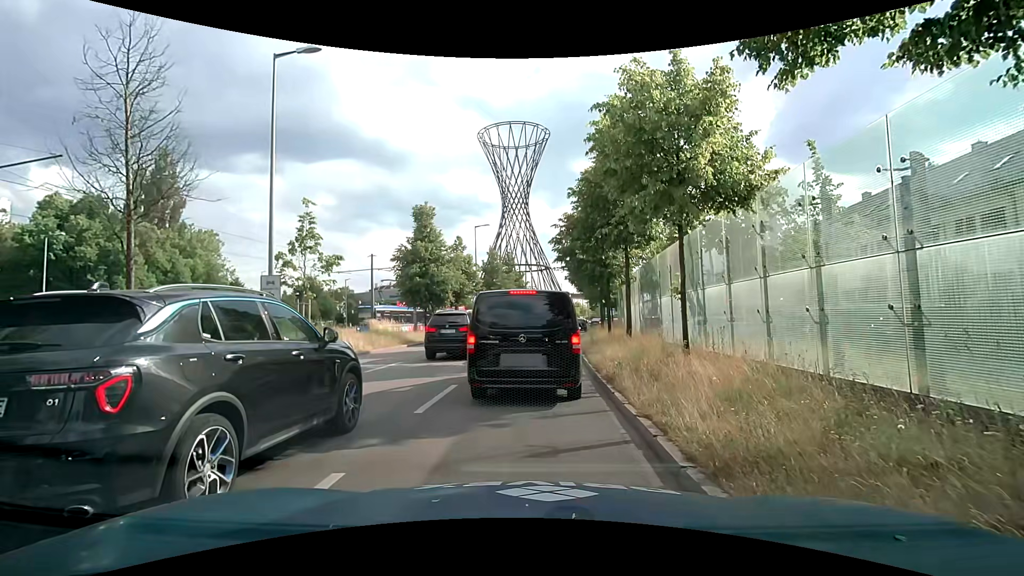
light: Day
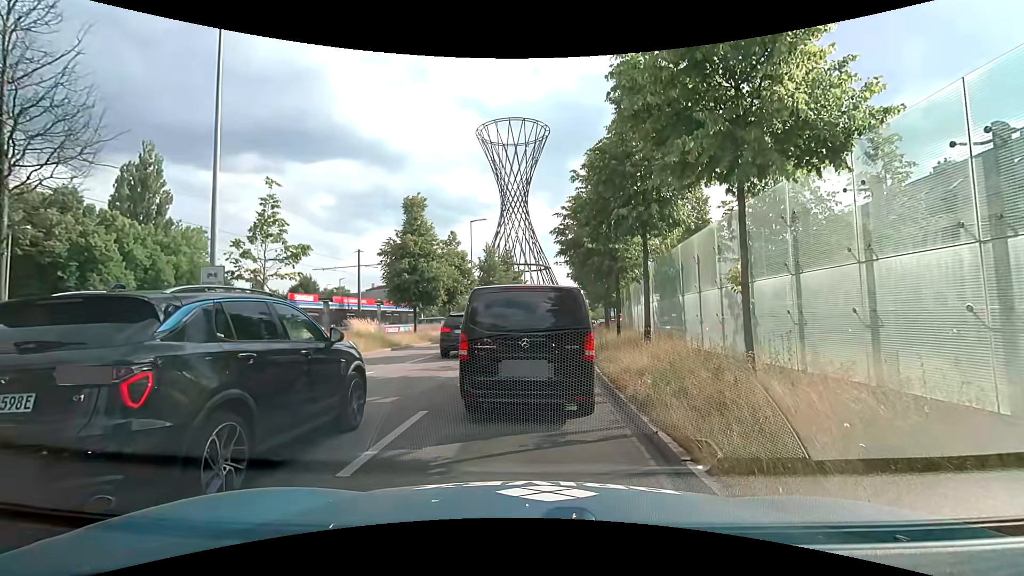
(-0.1, +2.9) m; -1°
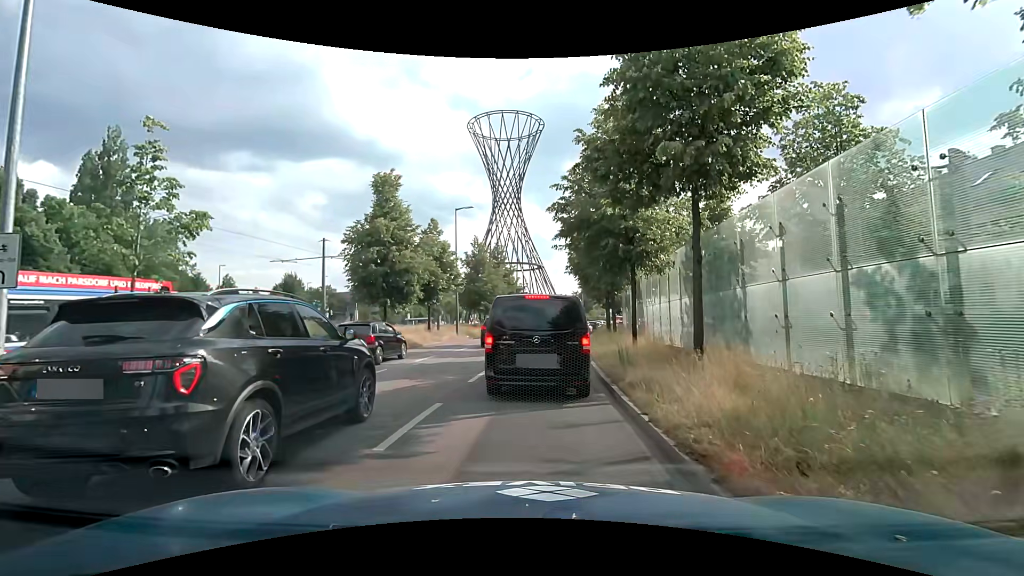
(-0.1, +5.3) m; +1°
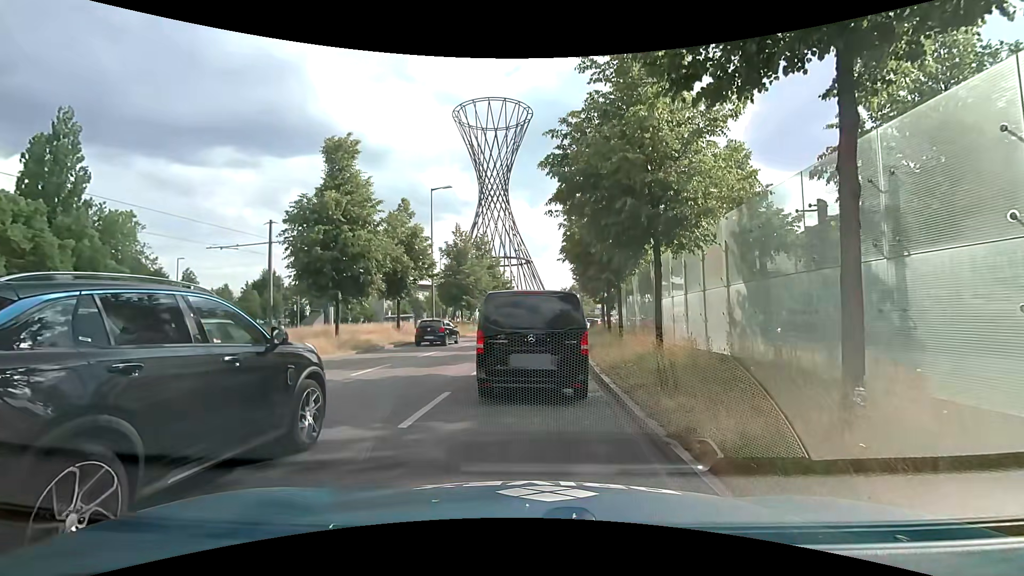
(0.0, +5.0) m; +1°
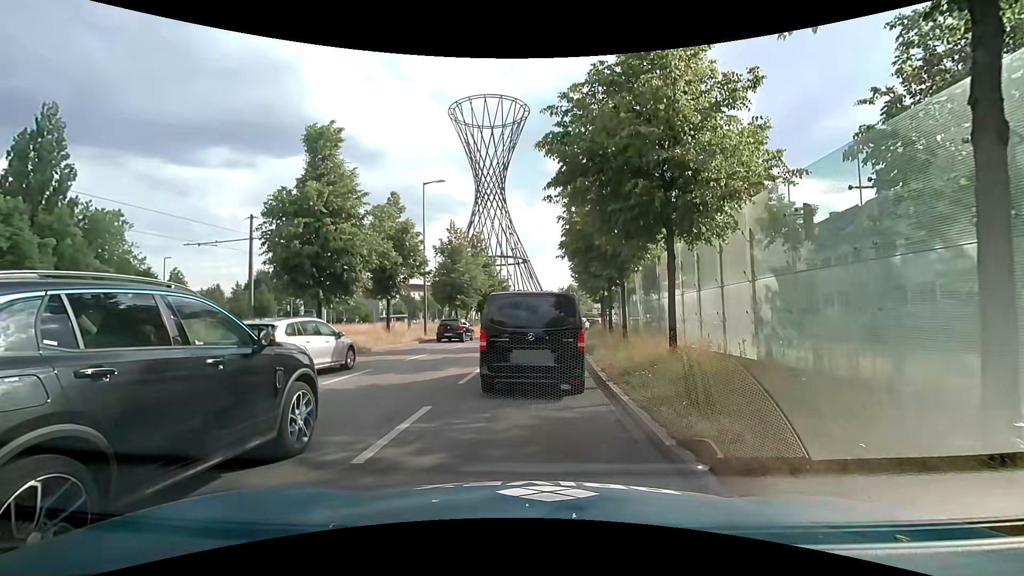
(0.0, +1.5) m; 0°
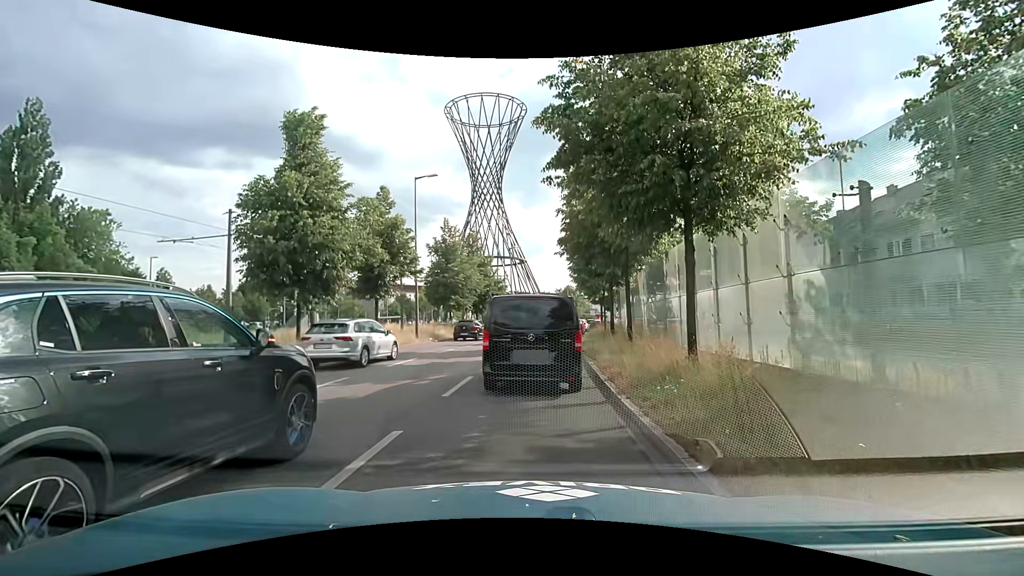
(0.0, +1.6) m; 0°
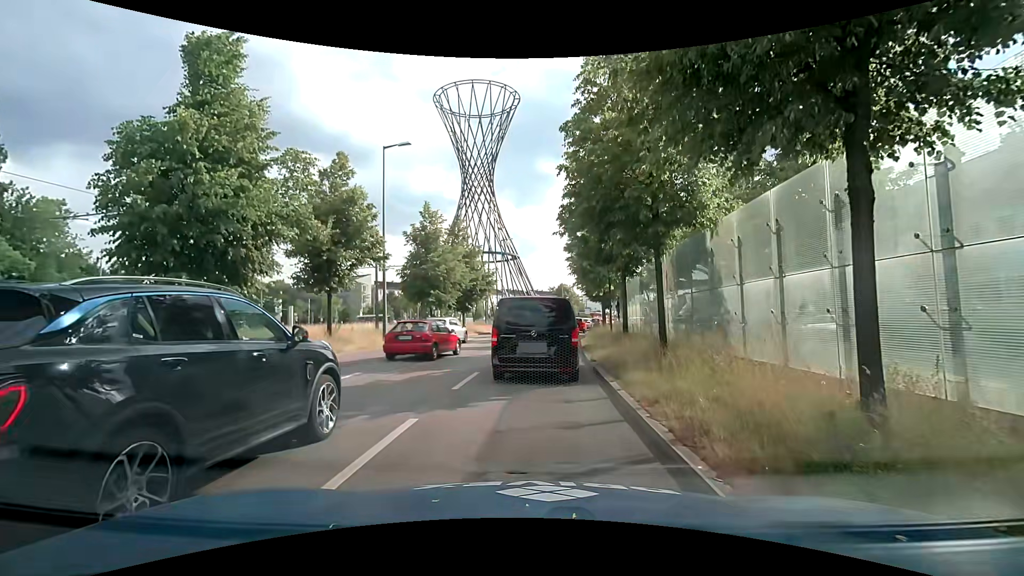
(+0.1, +5.3) m; 0°
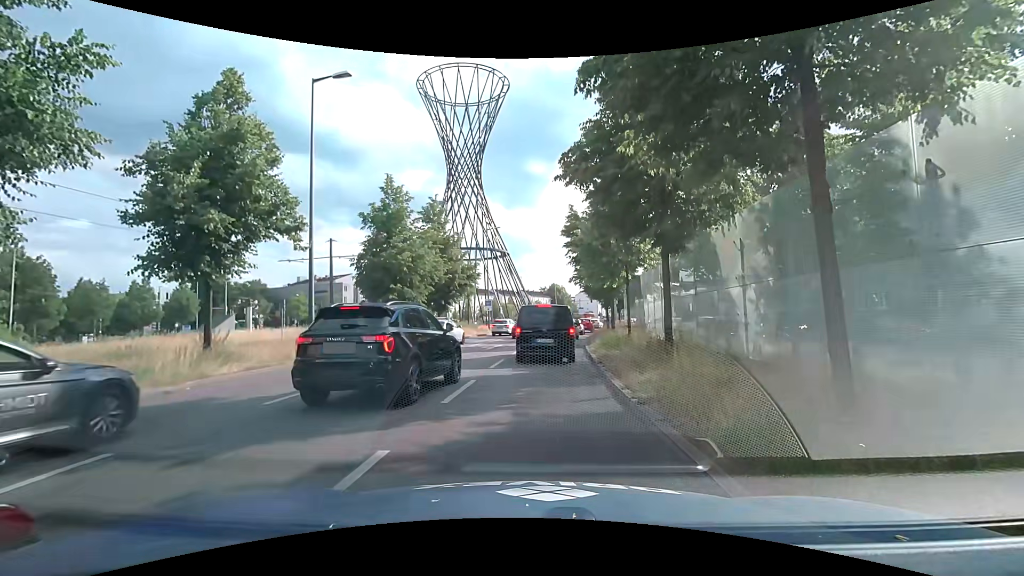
(+0.2, +7.5) m; +1°
